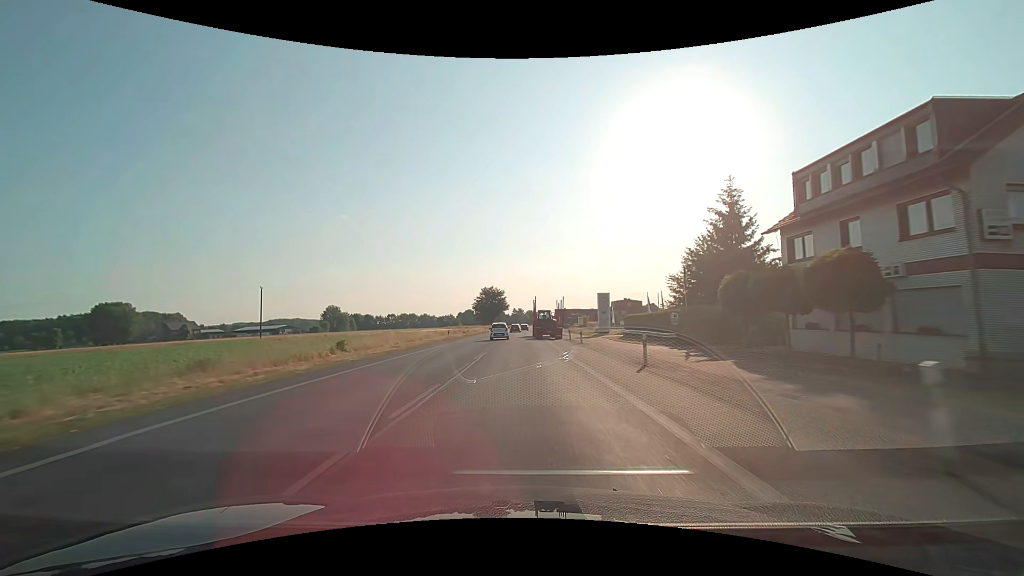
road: primary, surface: asphalt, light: Day
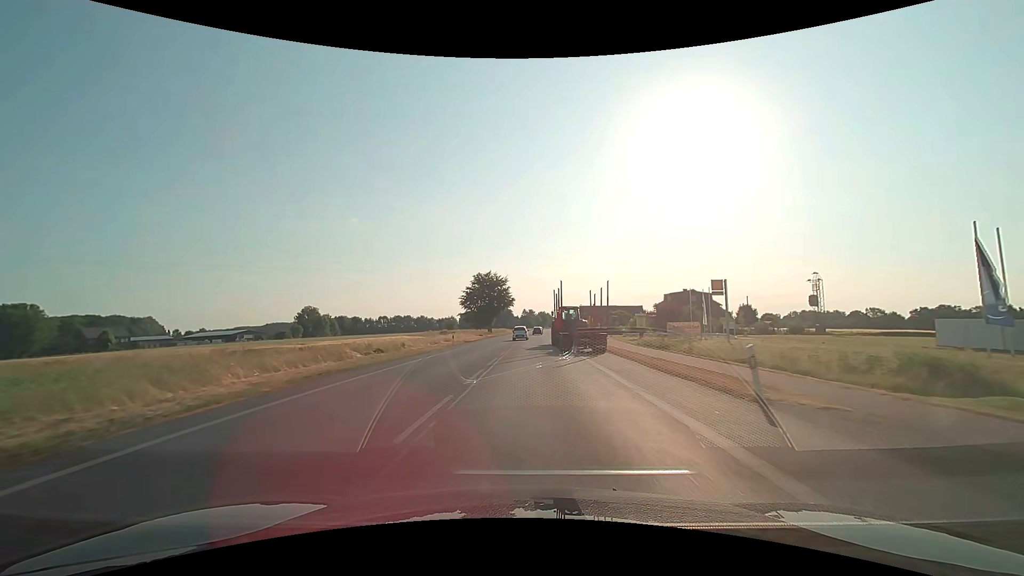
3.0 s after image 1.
(-0.3, +55.6) m; -1°
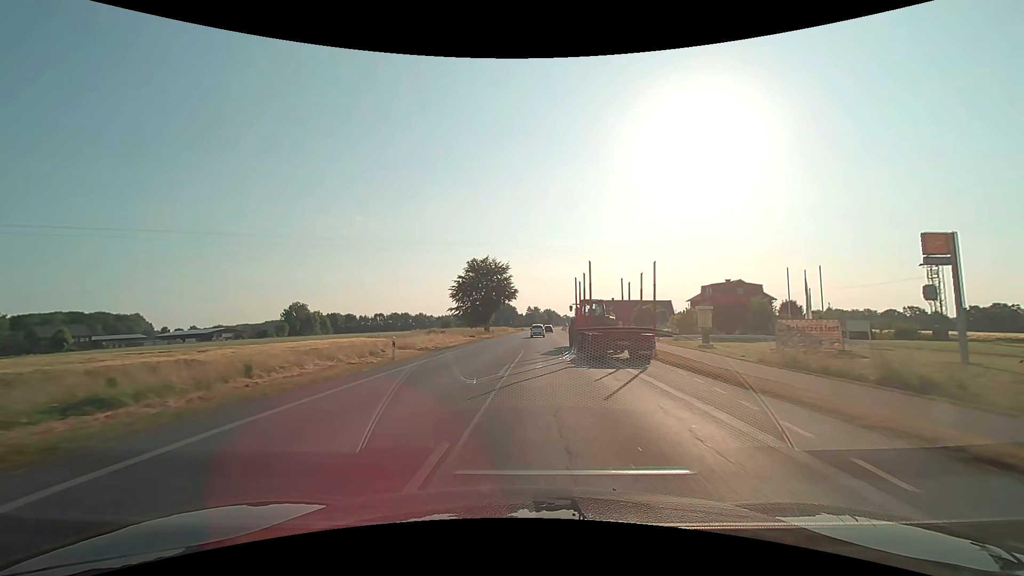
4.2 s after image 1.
(-0.1, +22.3) m; -1°
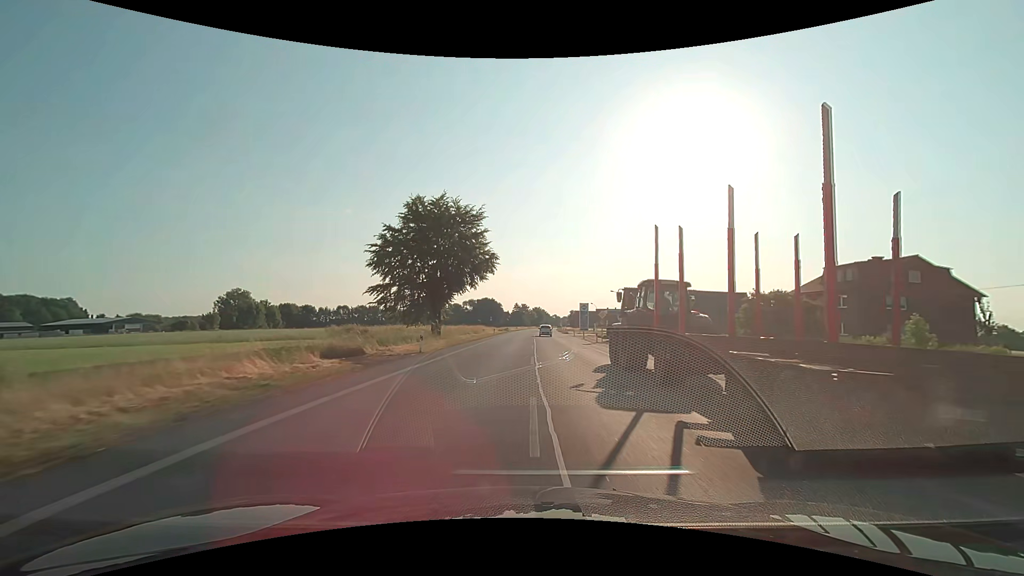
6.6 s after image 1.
(+0.2, +44.3) m; +1°
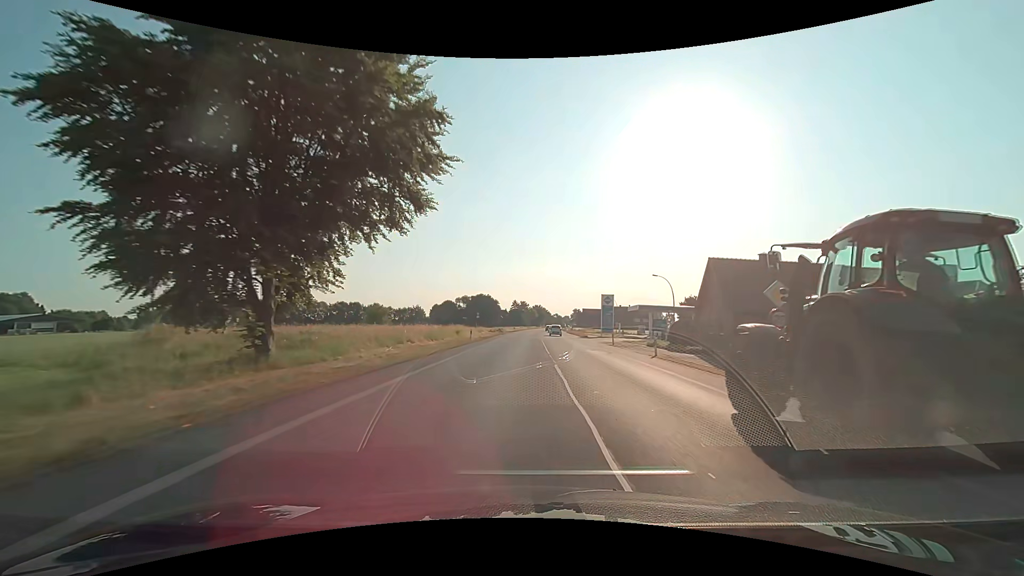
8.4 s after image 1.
(+0.1, +32.7) m; 0°
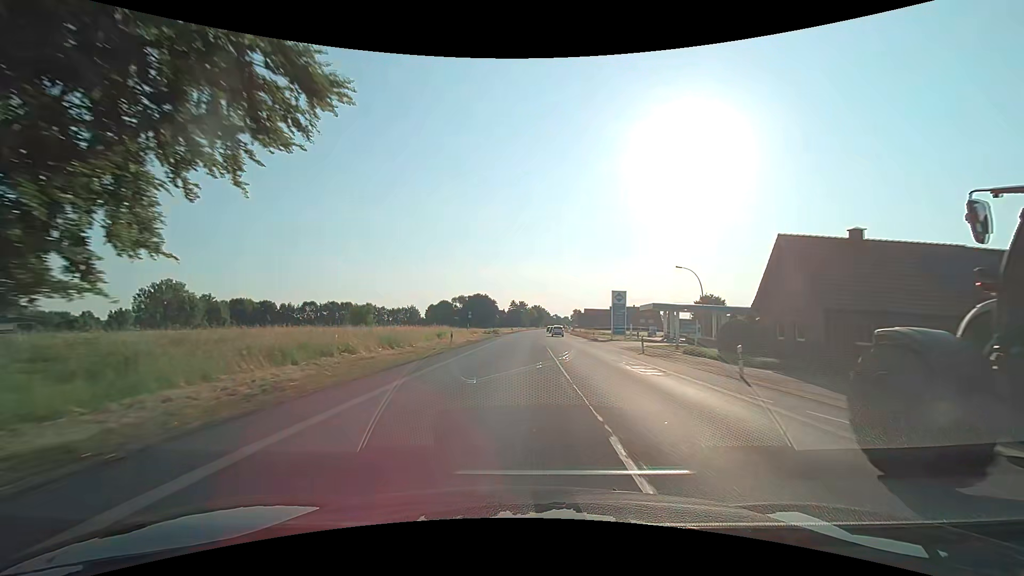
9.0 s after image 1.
(0.0, +10.8) m; 0°
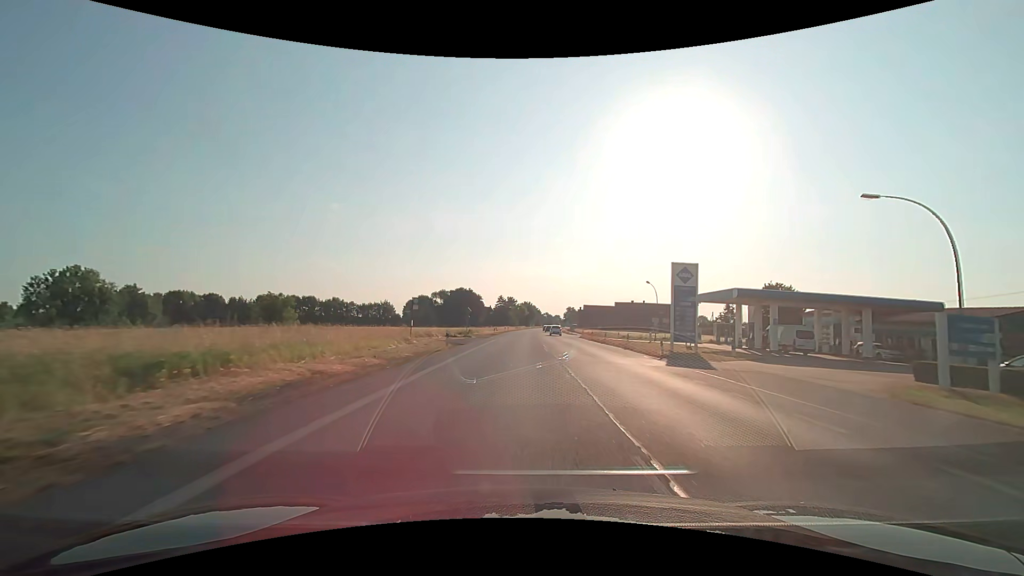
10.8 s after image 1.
(+0.1, +32.4) m; +1°
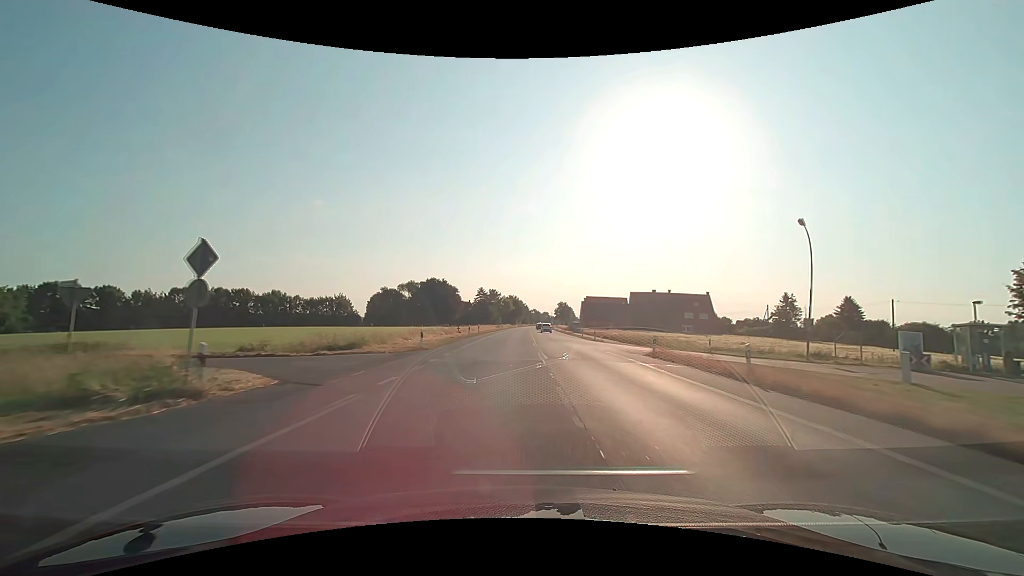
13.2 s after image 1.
(+0.7, +43.0) m; +2°
(0, +10) (0, +20) (+1, +30) (+1, +40) (+1, +50) (+2, +60) (+2, +70) (+3, +80) (+3, +90) (+3, +100) m
